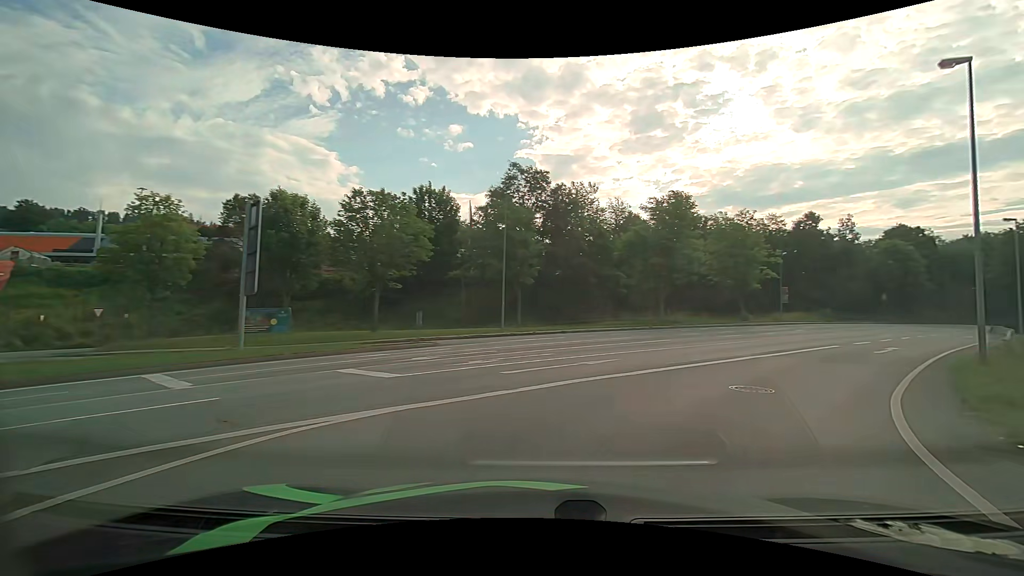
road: primary_link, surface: asphalt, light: Day
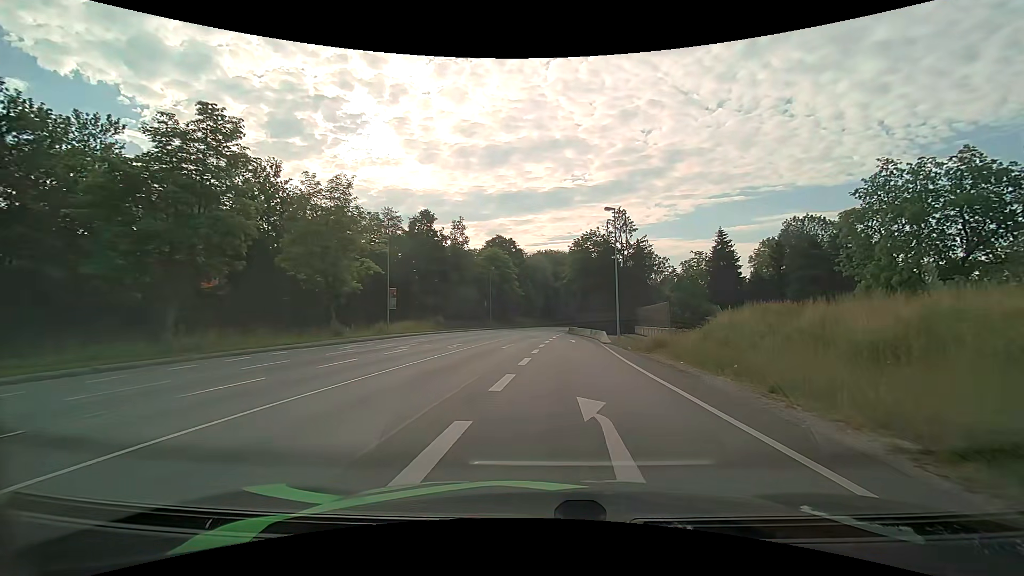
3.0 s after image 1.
(+9.1, +18.9) m; +40°
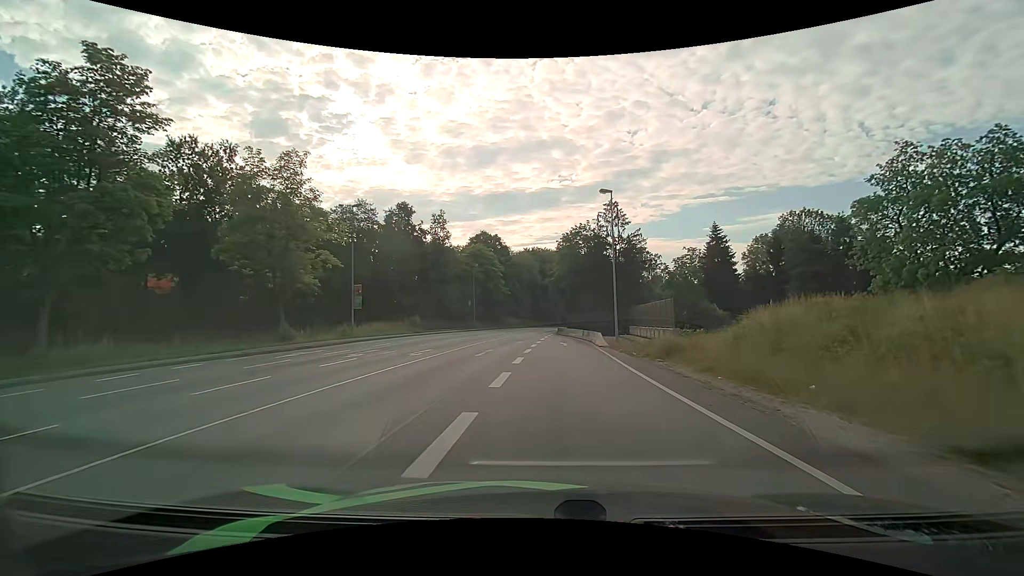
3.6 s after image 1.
(+0.1, +5.3) m; +2°
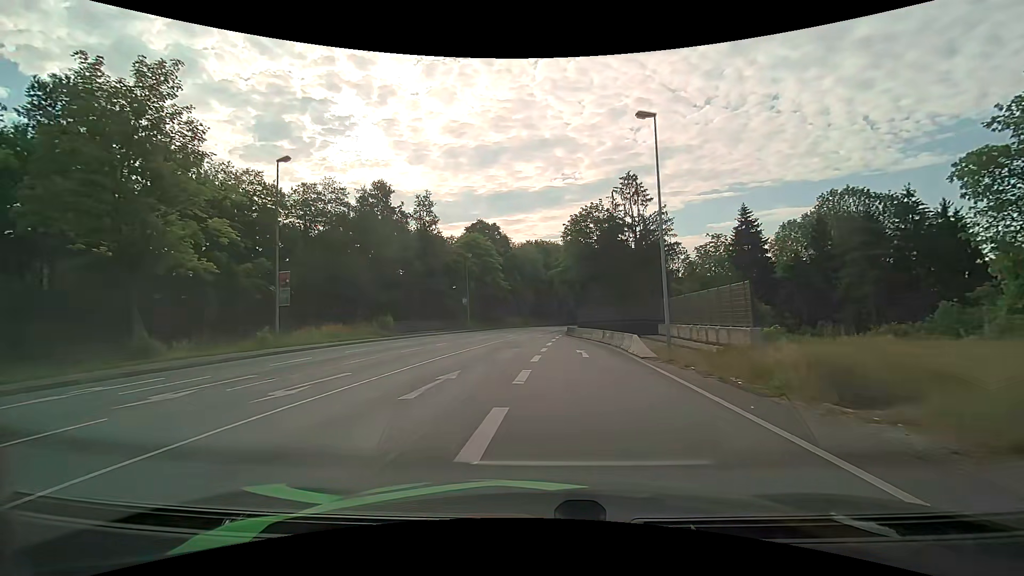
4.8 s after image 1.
(-0.1, +11.8) m; -1°
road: primary
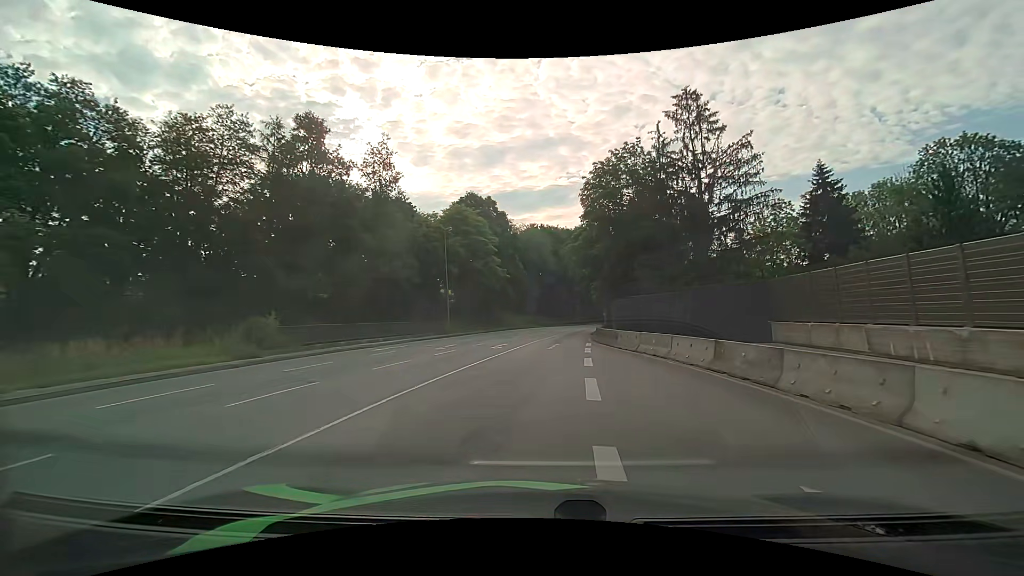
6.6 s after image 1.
(-0.4, +20.6) m; -1°
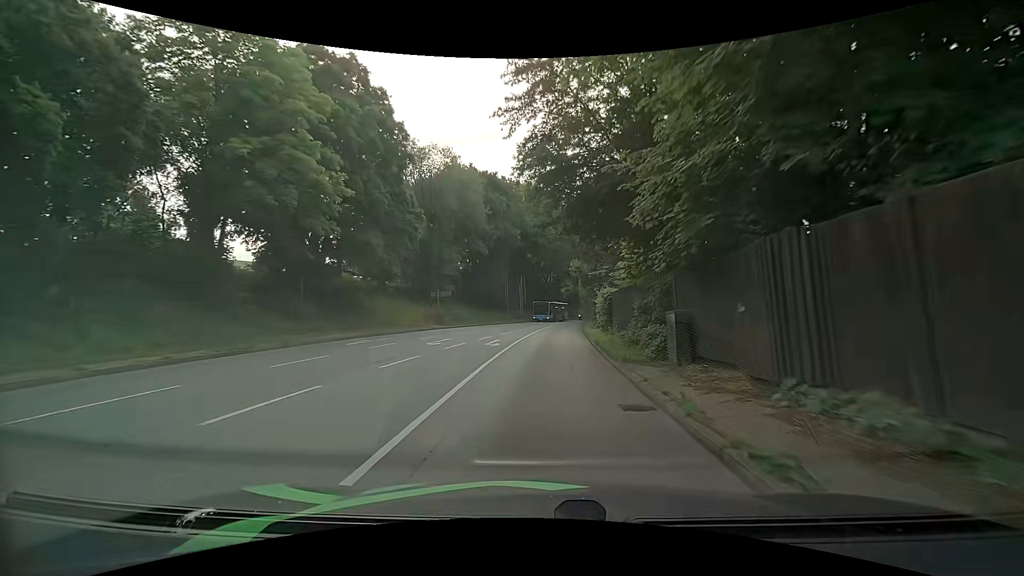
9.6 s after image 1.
(+1.8, +38.3) m; +7°
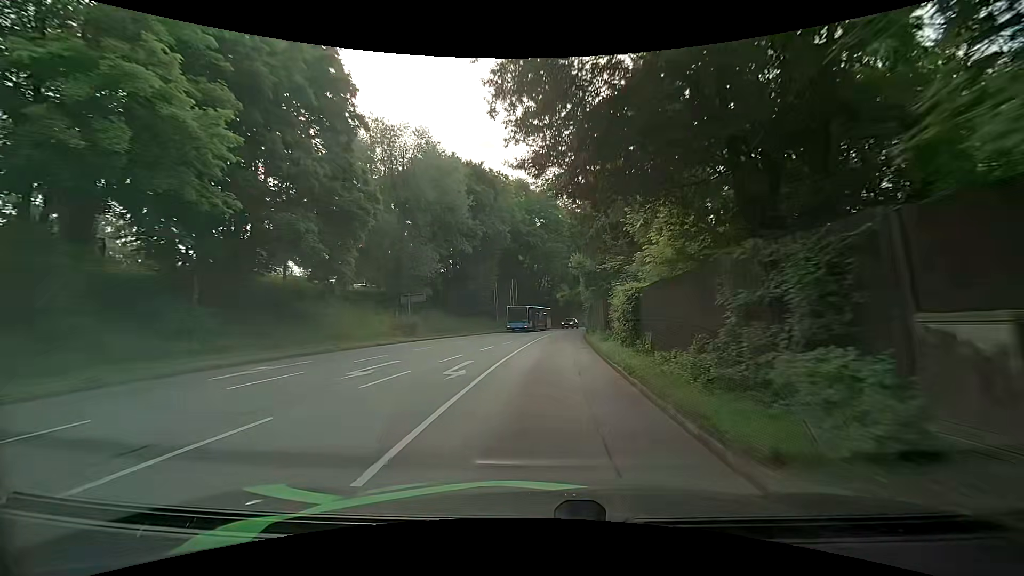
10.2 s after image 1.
(0.0, +8.0) m; +1°
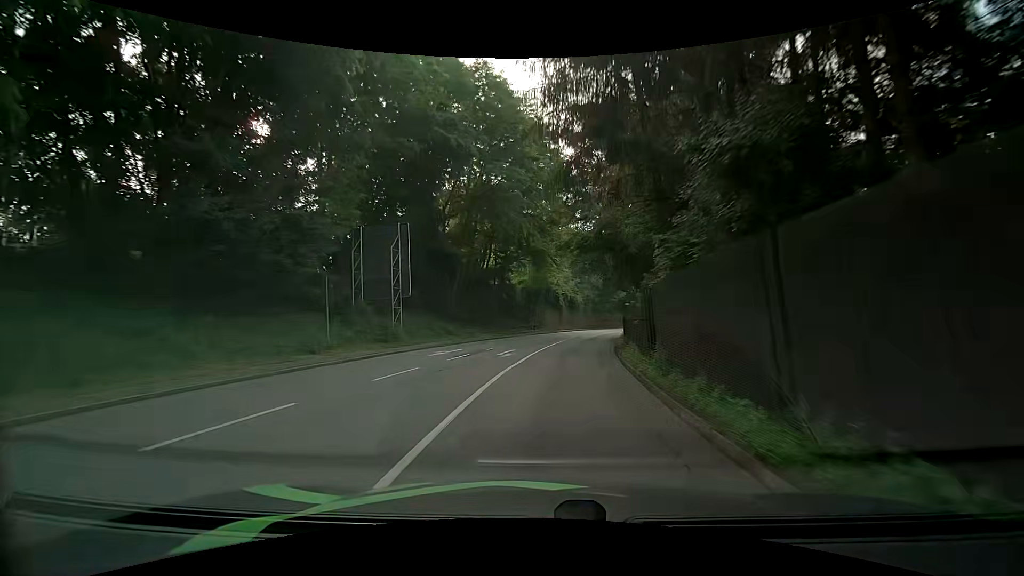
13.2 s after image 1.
(+1.2, +40.3) m; +5°
(0, +10) (+1, +20) (+2, +30) (+4, +40) (+5, +50) (+8, +59) (+11, +69) (+13, +79) (+16, +88) (+20, +98) m
